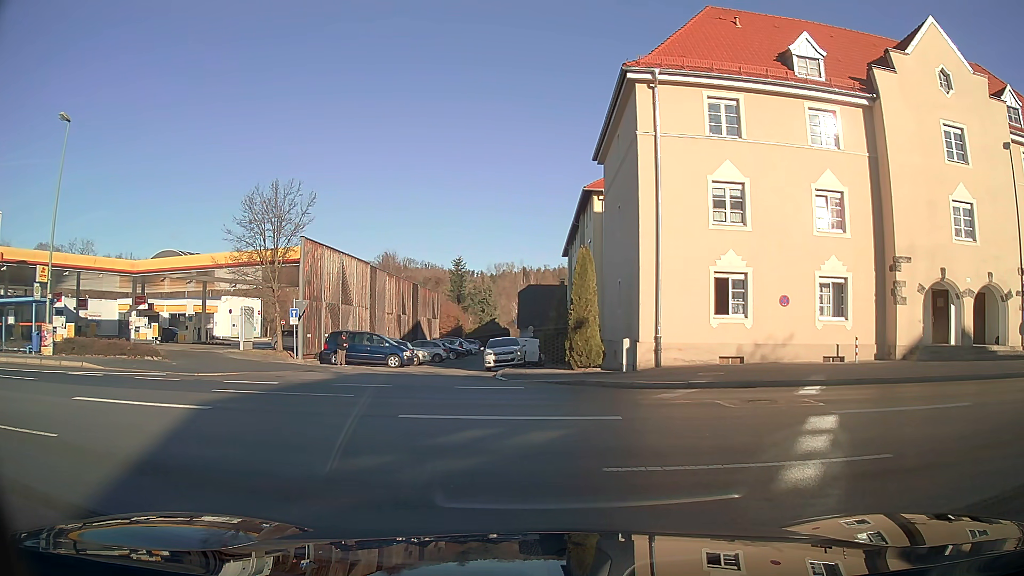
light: Day
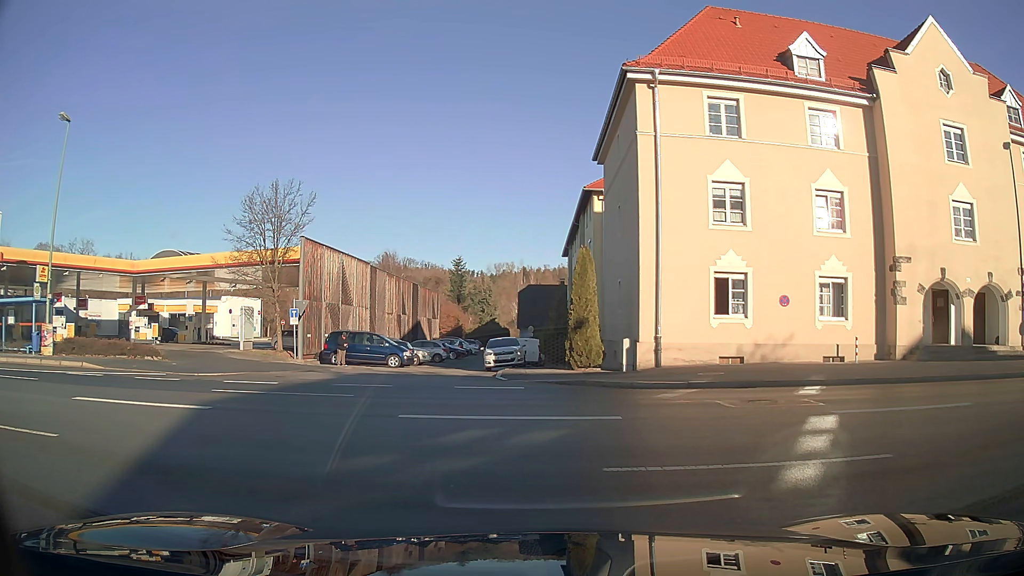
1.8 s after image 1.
(0.0, 0.0) m; 0°
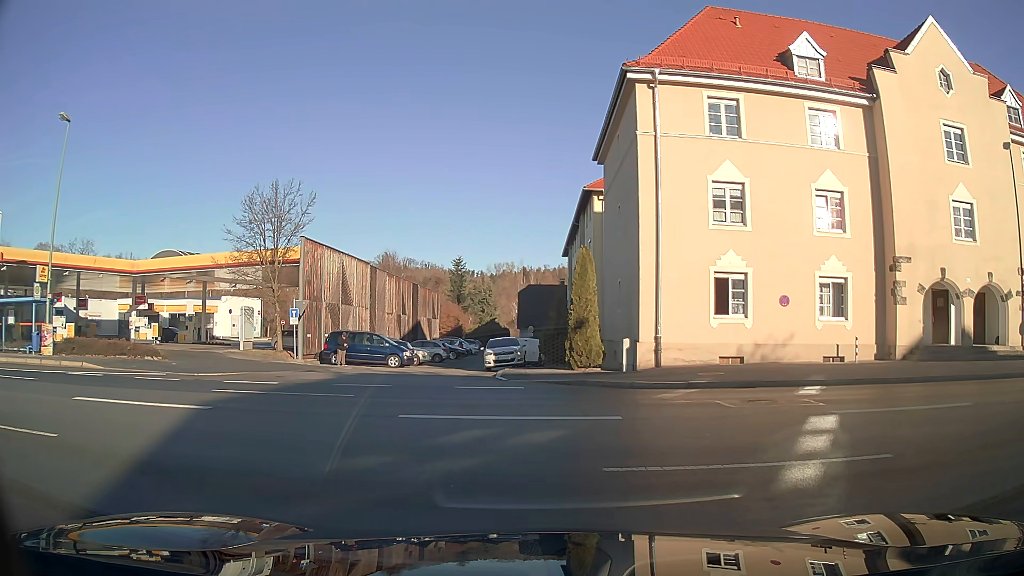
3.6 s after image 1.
(0.0, 0.0) m; 0°
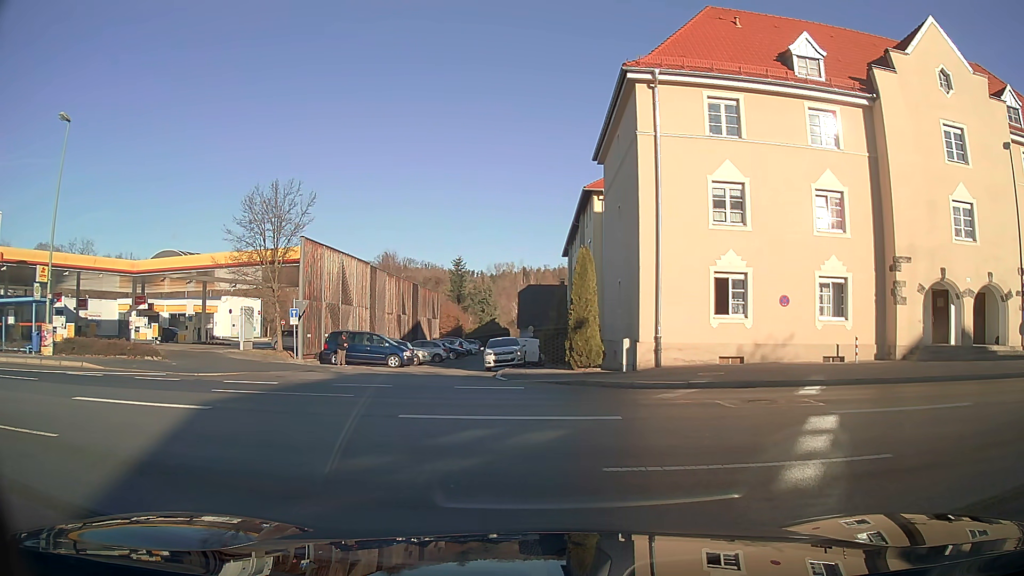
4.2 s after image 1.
(0.0, 0.0) m; 0°
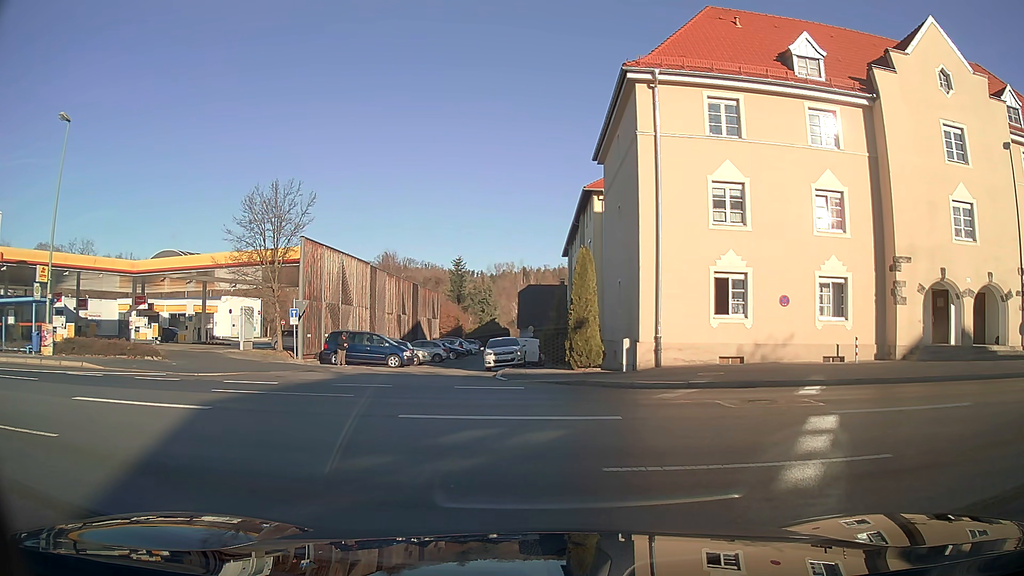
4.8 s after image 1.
(0.0, 0.0) m; 0°
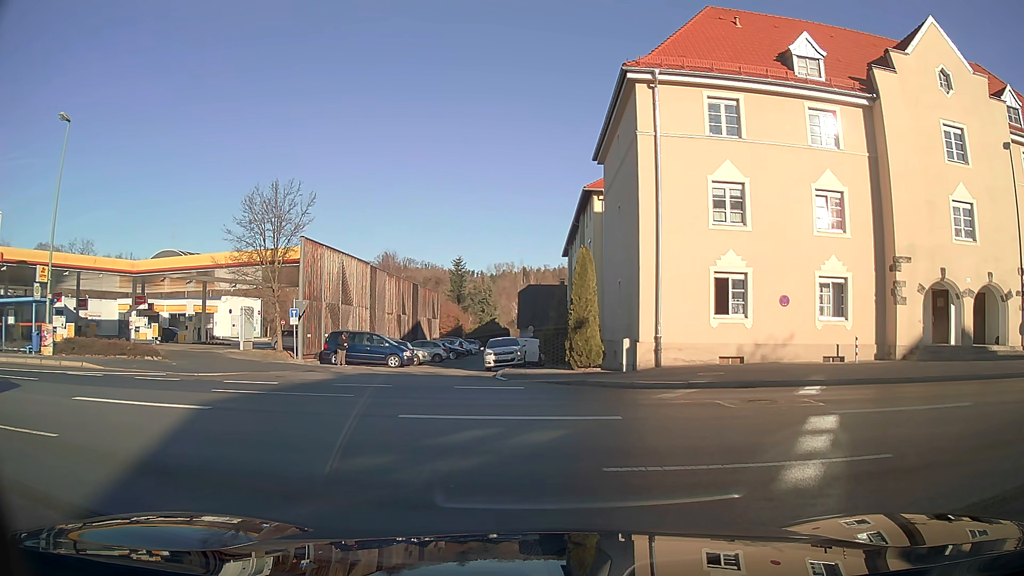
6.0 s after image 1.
(0.0, 0.0) m; 0°
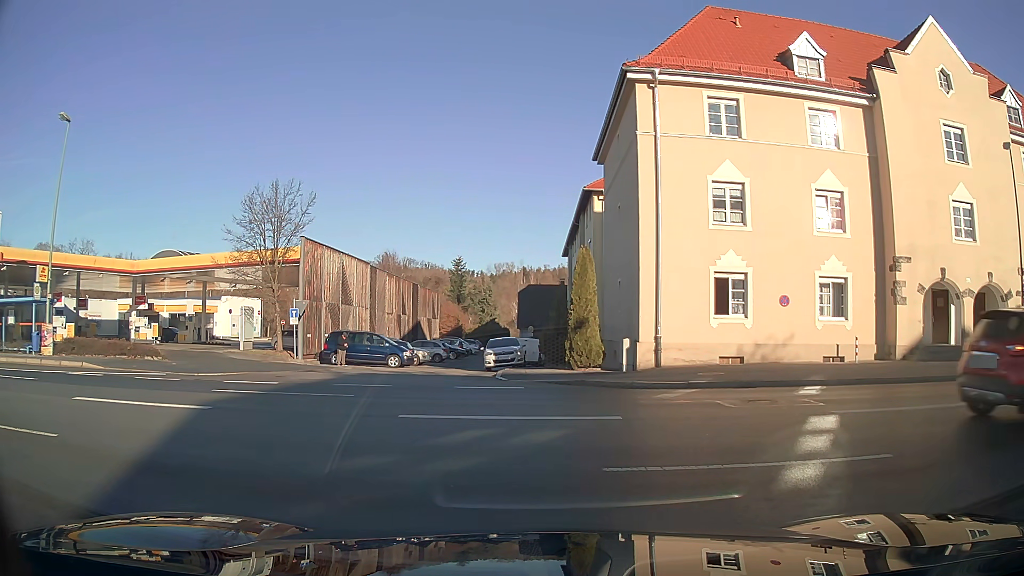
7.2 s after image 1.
(0.0, 0.0) m; 0°
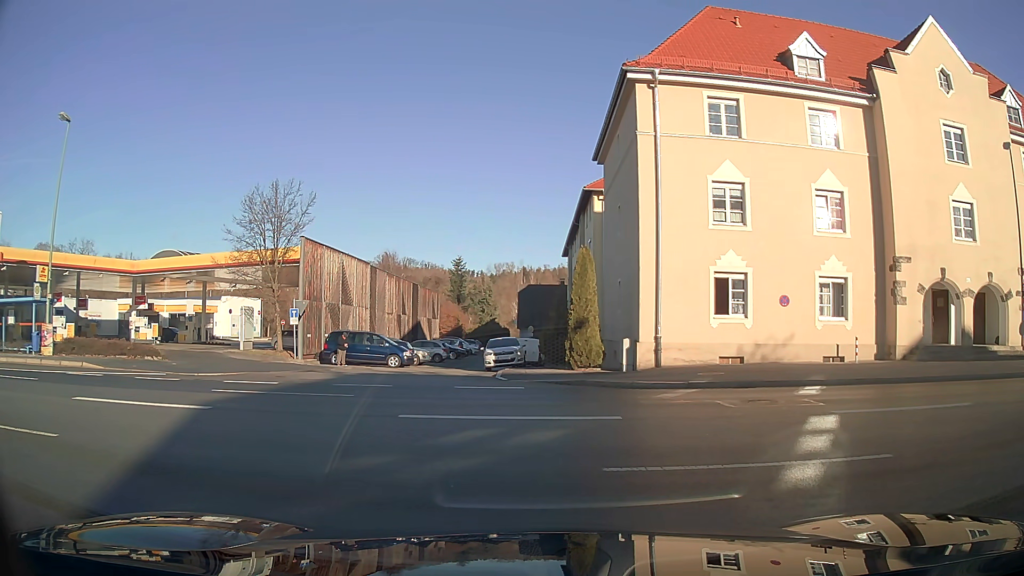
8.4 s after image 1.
(0.0, 0.0) m; 0°
